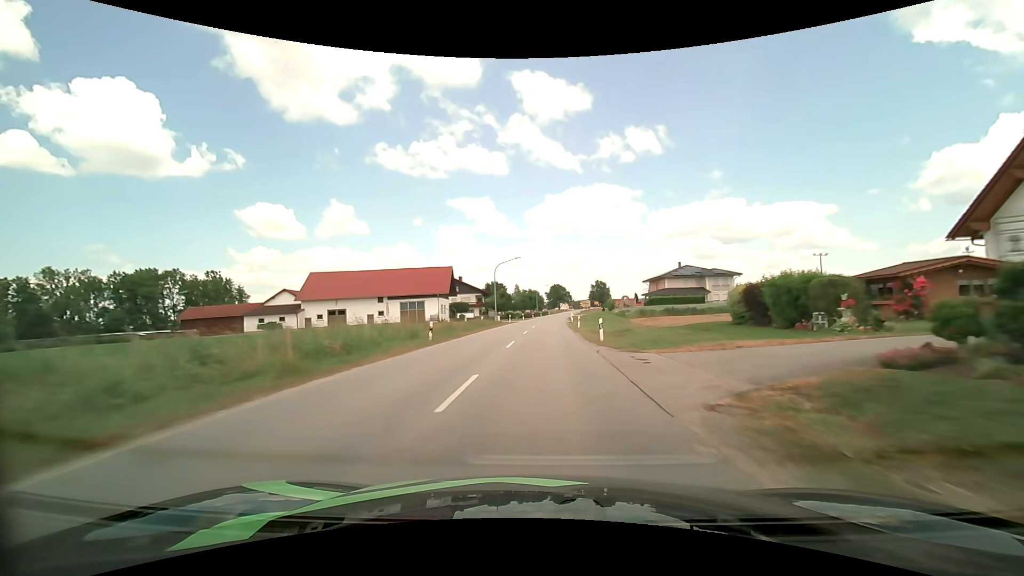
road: secondary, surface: asphalt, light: Day
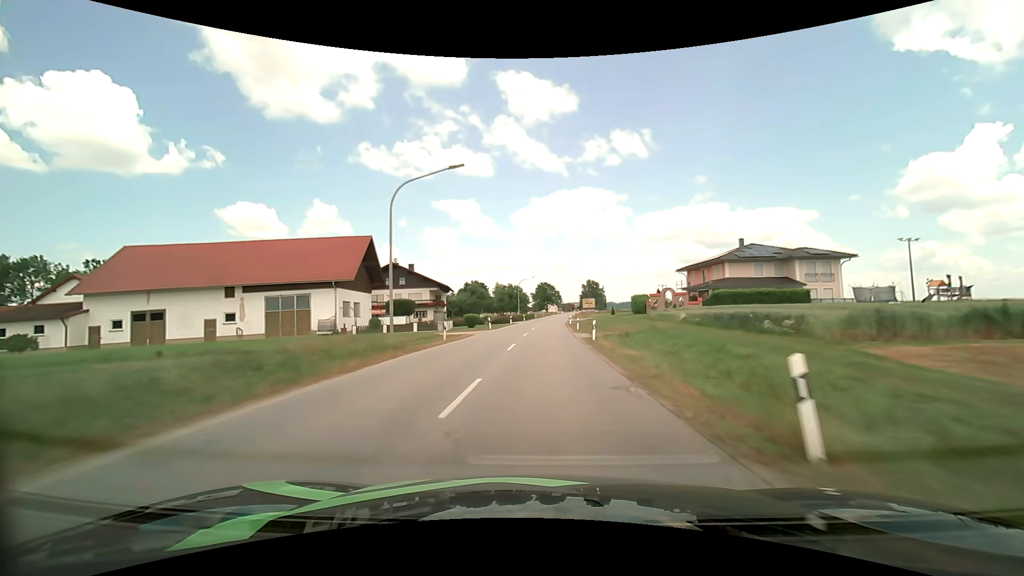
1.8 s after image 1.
(+0.5, +36.1) m; +2°
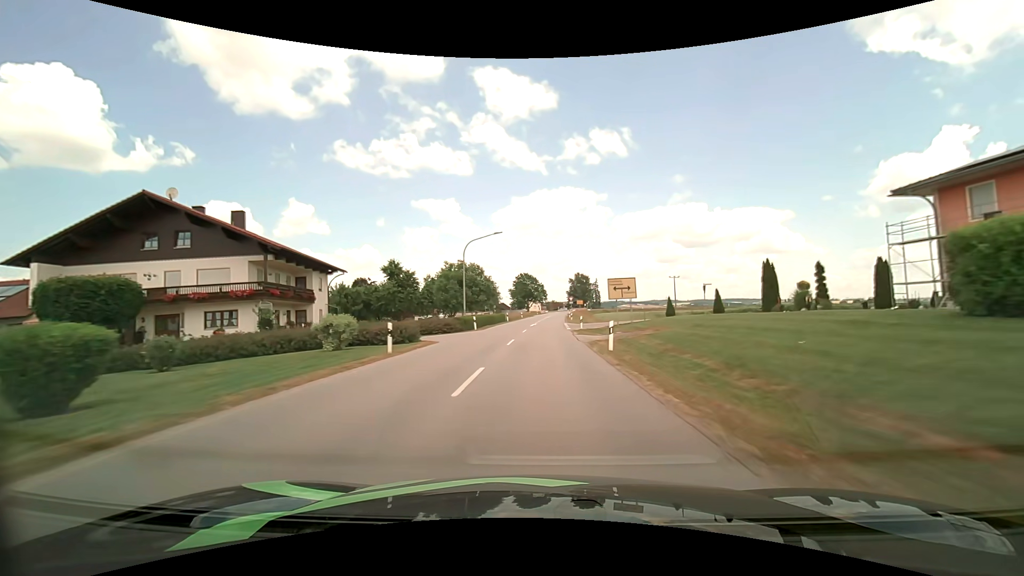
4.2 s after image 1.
(+0.9, +46.5) m; +2°
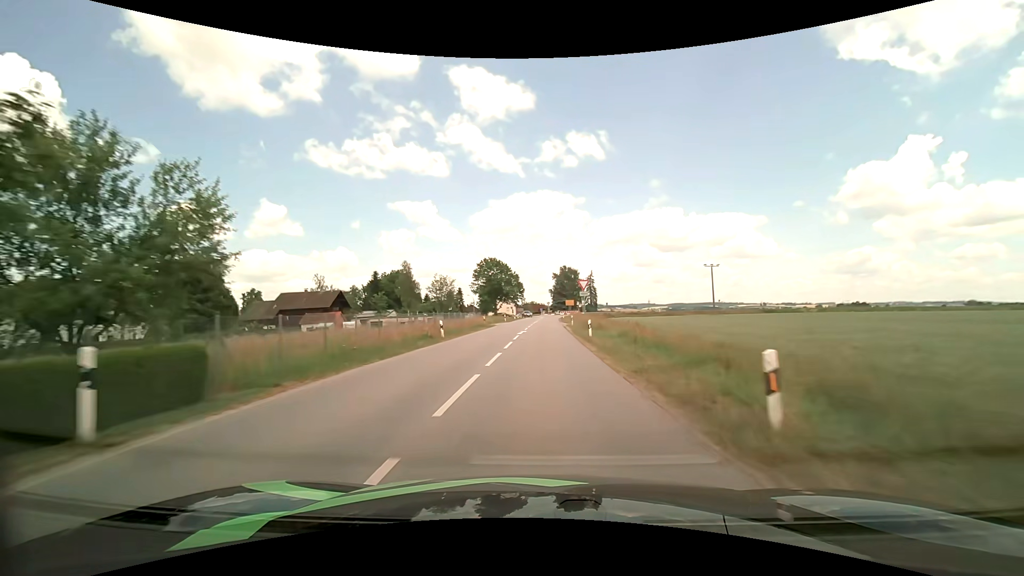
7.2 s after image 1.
(+1.2, +55.1) m; +3°
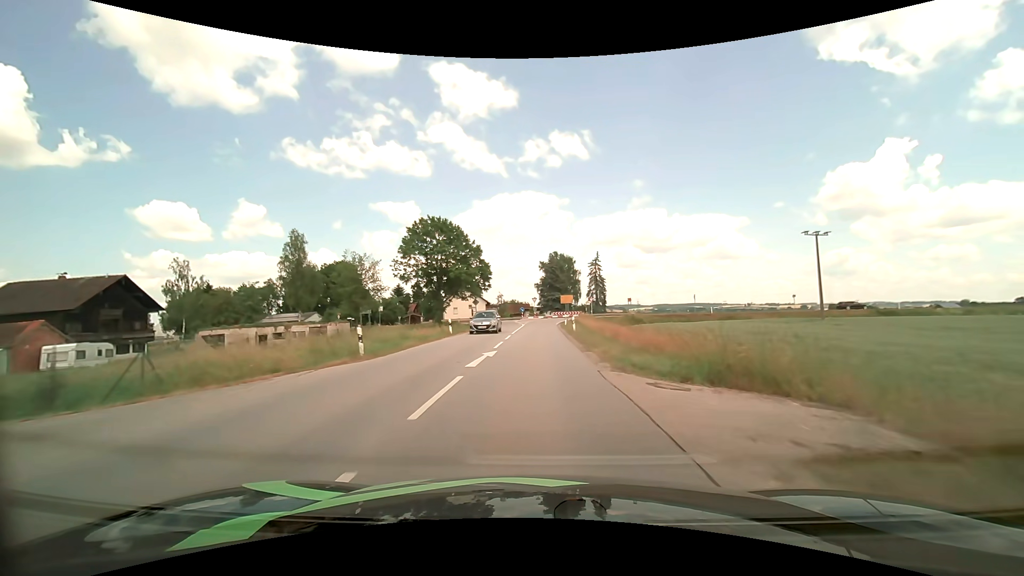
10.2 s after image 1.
(+0.8, +47.7) m; +2°
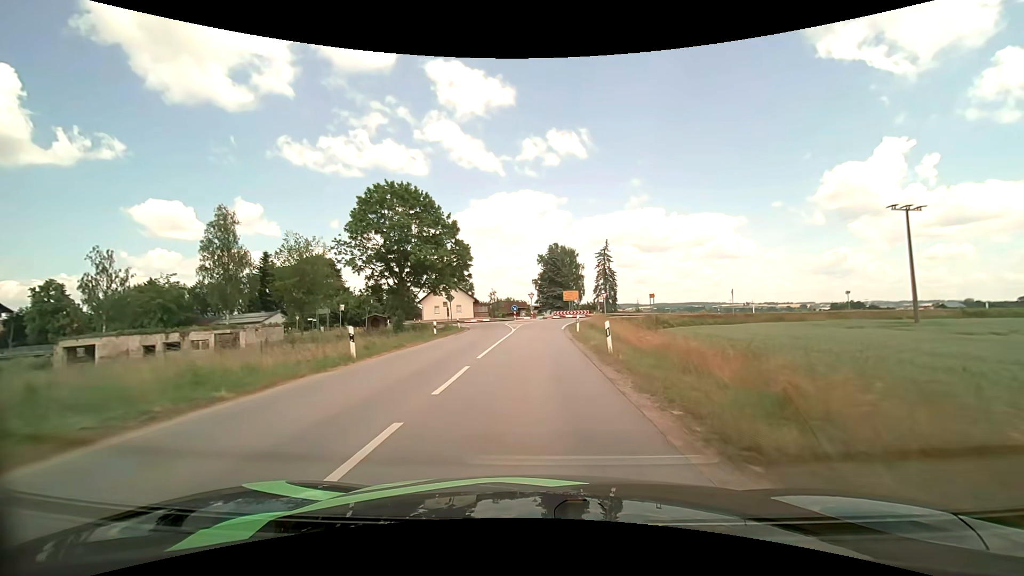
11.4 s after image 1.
(0.0, +16.0) m; 0°
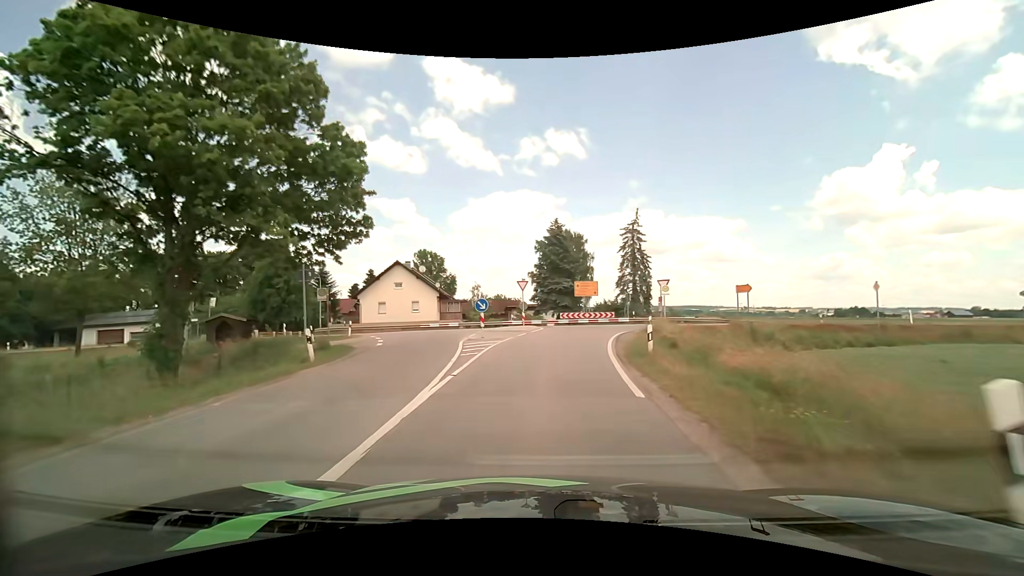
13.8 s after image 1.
(-0.1, +26.7) m; 0°
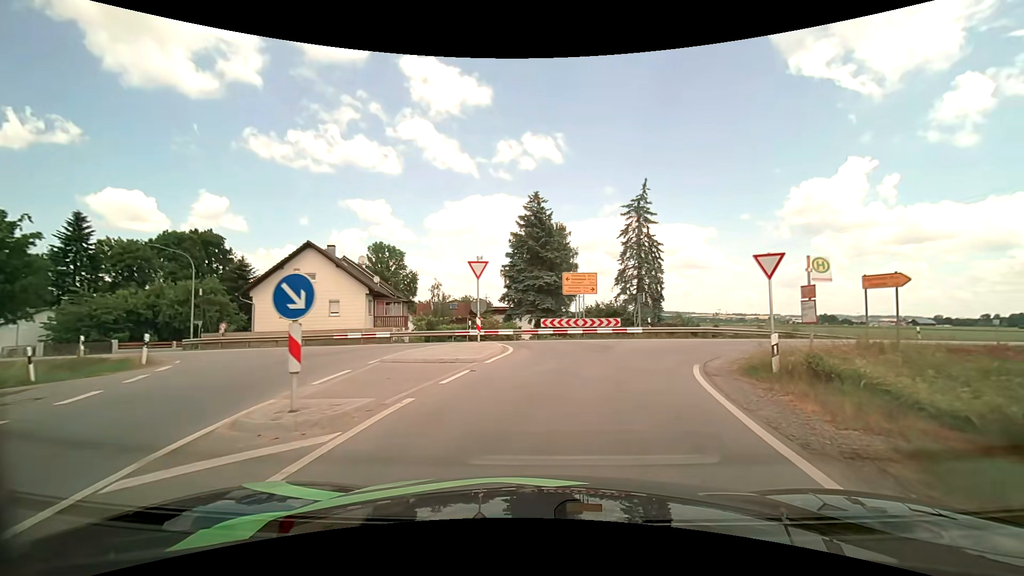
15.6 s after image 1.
(+0.2, +15.3) m; +2°
(+1, +10) (+5, +19) (+13, +25) (+23, +28) (+33, +29) (+42, +31) (+52, +32) (+62, +34) (+72, +35) (+82, +37) m
